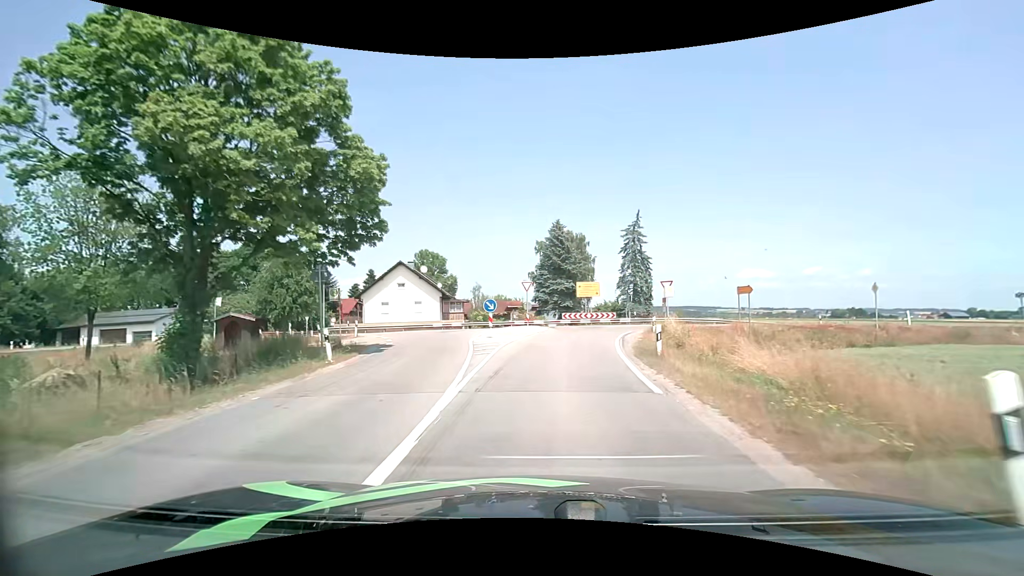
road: secondary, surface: asphalt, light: Day
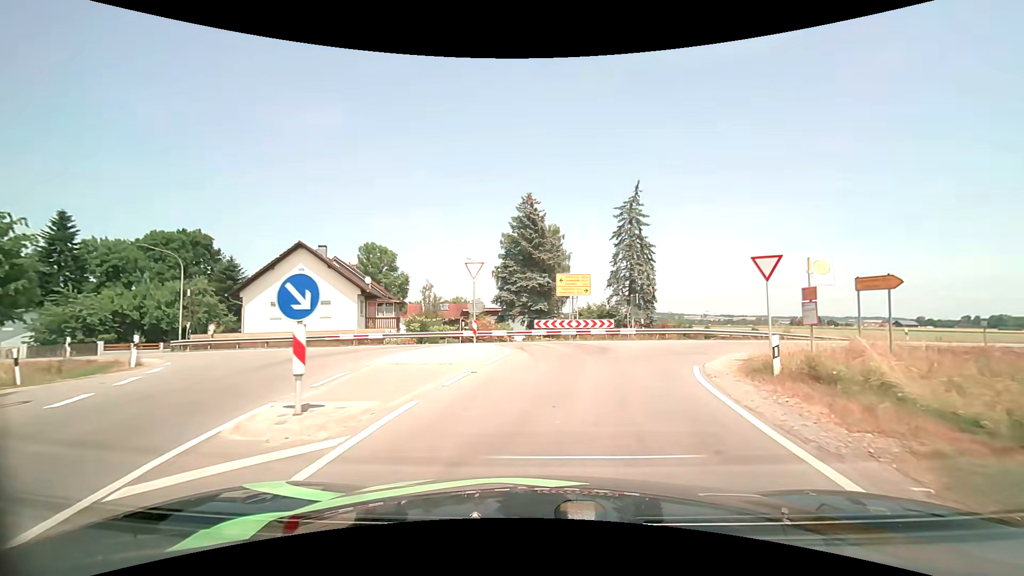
(+0.3, +15.8) m; +4°
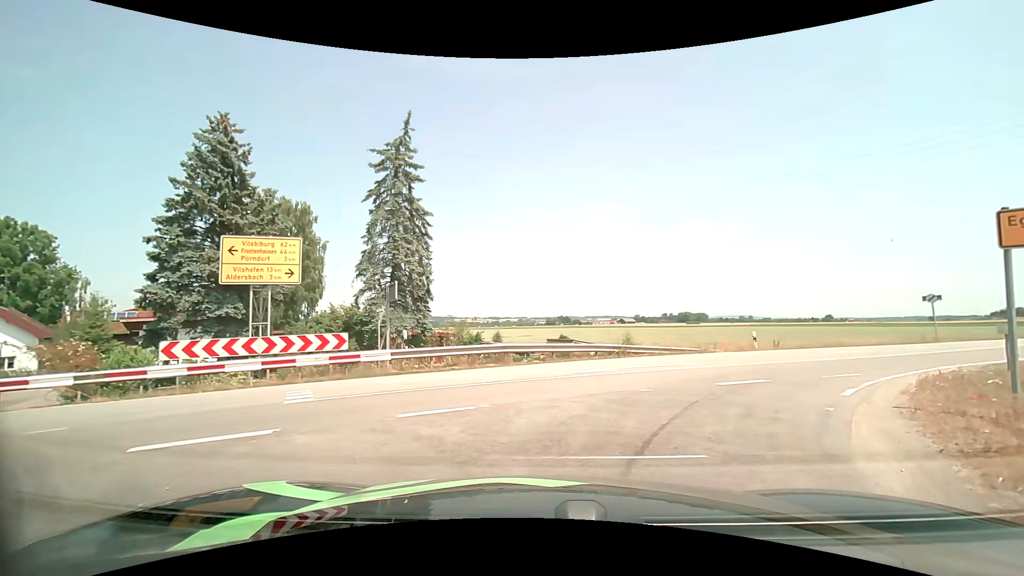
(+2.7, +15.5) m; +25°
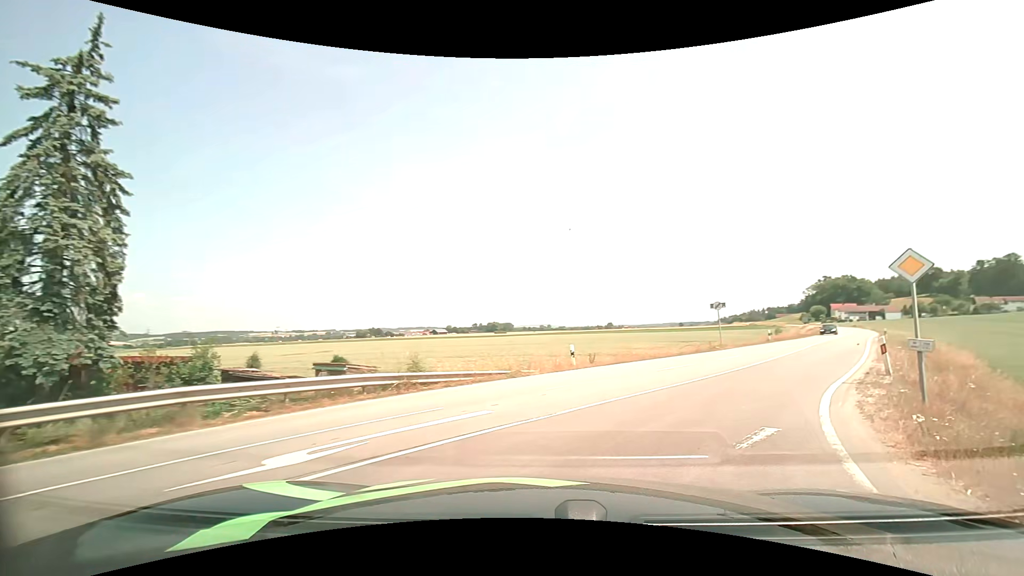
(+1.2, +7.0) m; +20°
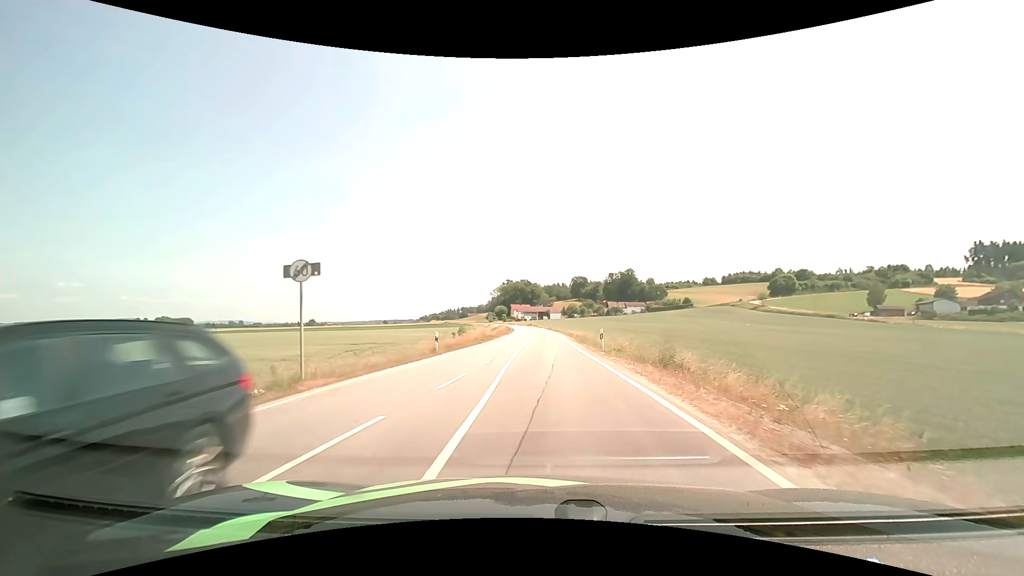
(+10.4, +22.4) m; +33°
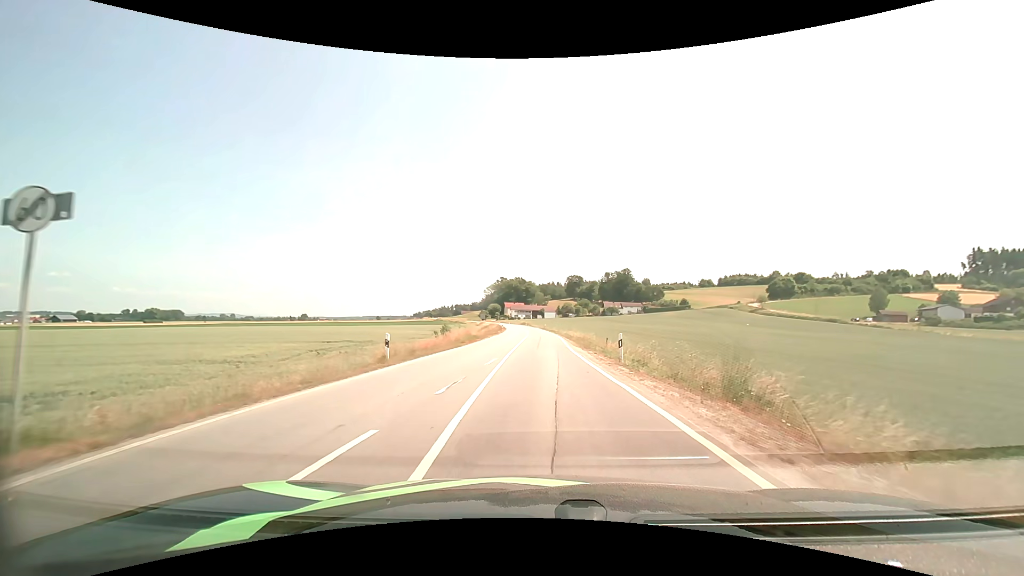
(0.0, +7.2) m; +1°
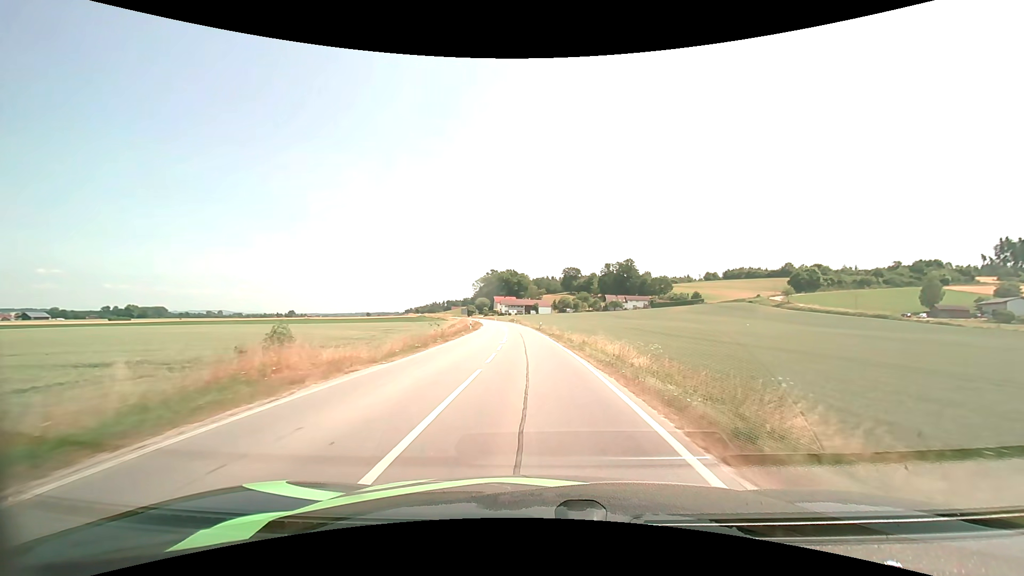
(+0.3, +34.7) m; +1°
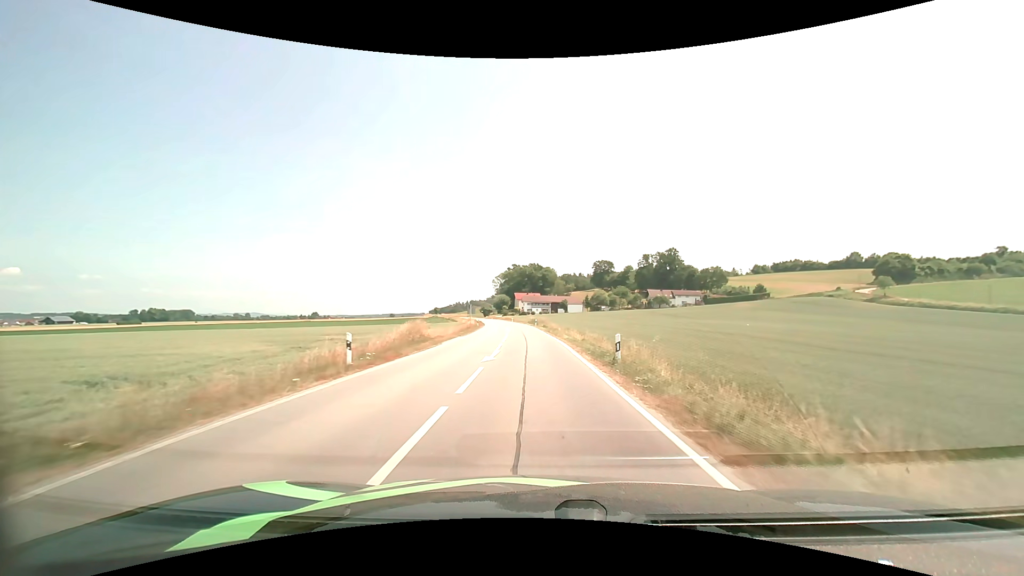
(-1.1, +39.6) m; -3°
(0, +10) (0, +20) (-1, +30) (-1, +40) (-1, +50) (-2, +60) (-3, +70) (-4, +80) (-5, +90) (-6, +100) m
